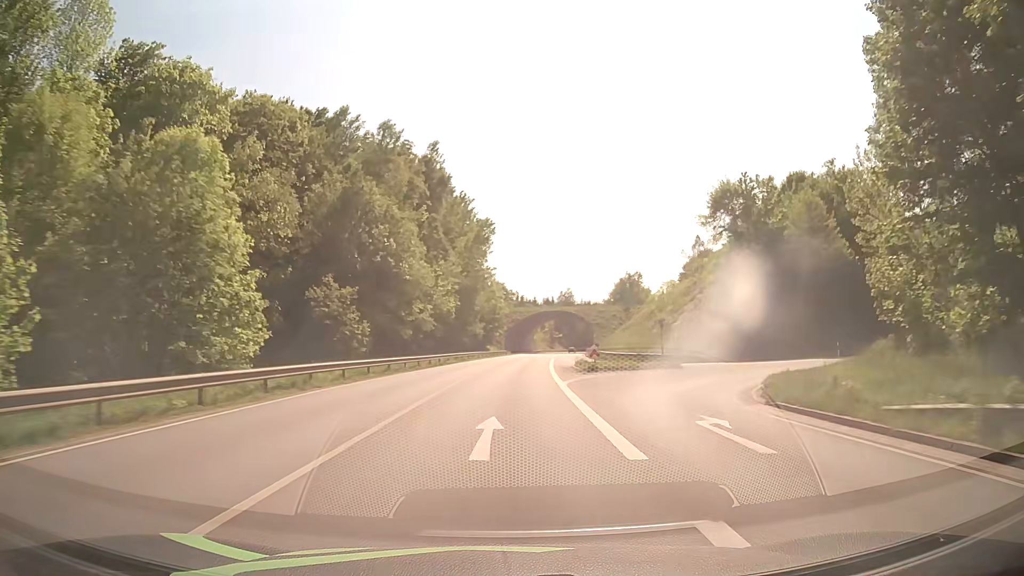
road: primary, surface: asphalt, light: Day
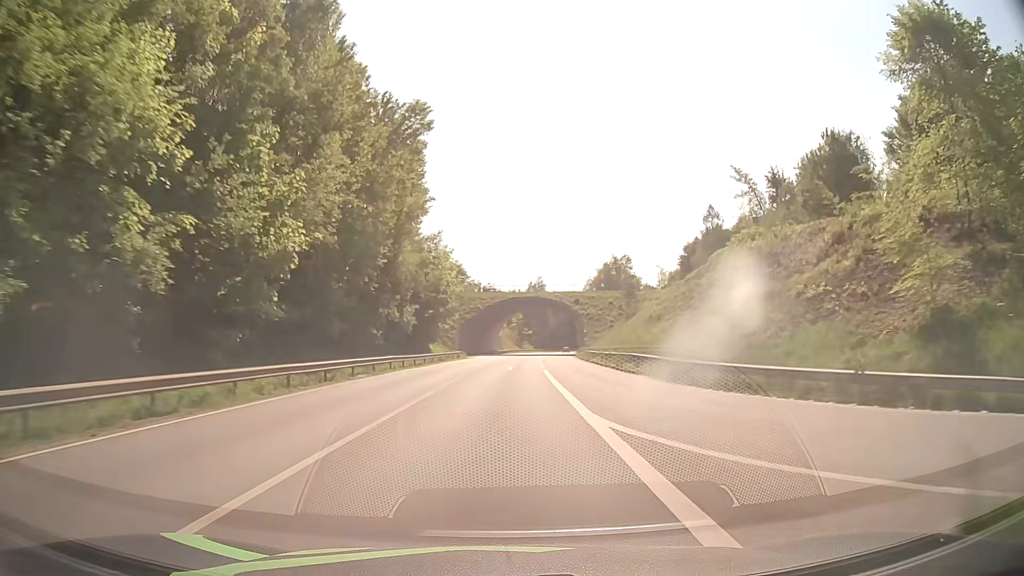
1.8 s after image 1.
(+1.1, +37.9) m; +3°
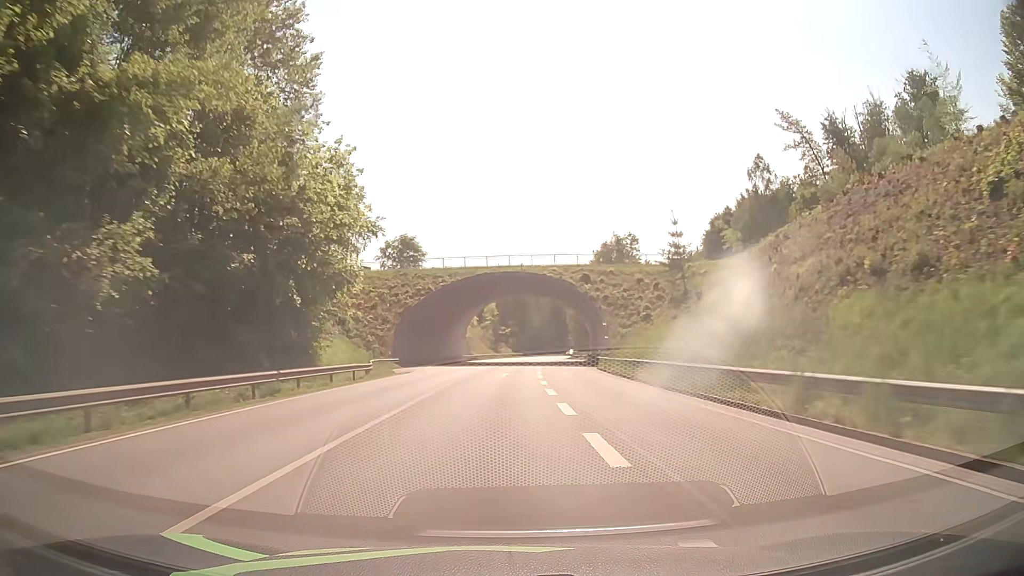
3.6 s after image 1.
(+0.8, +38.0) m; +3°
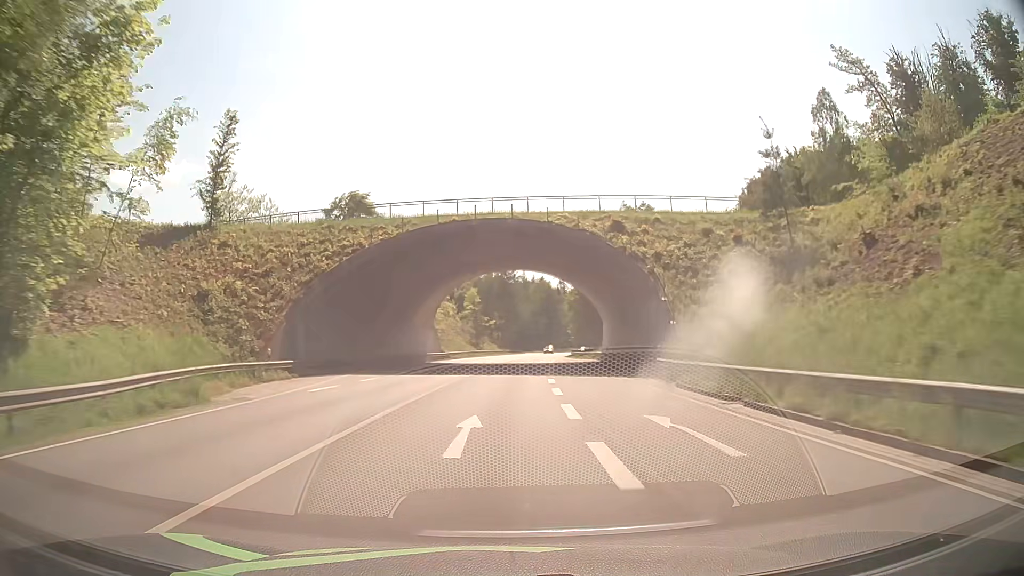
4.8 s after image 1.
(+0.1, +25.5) m; +1°
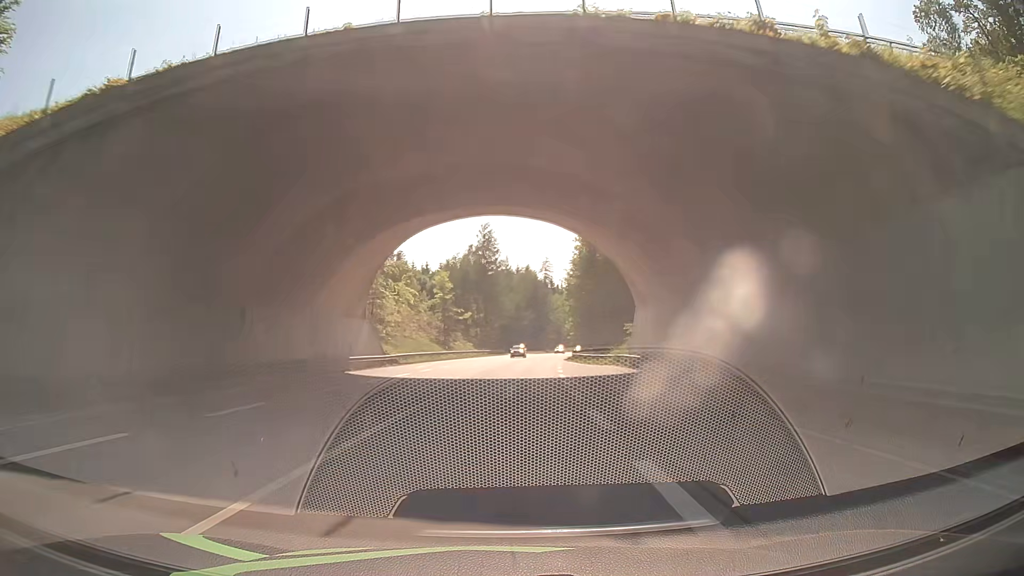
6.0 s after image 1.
(+0.3, +25.6) m; +2°
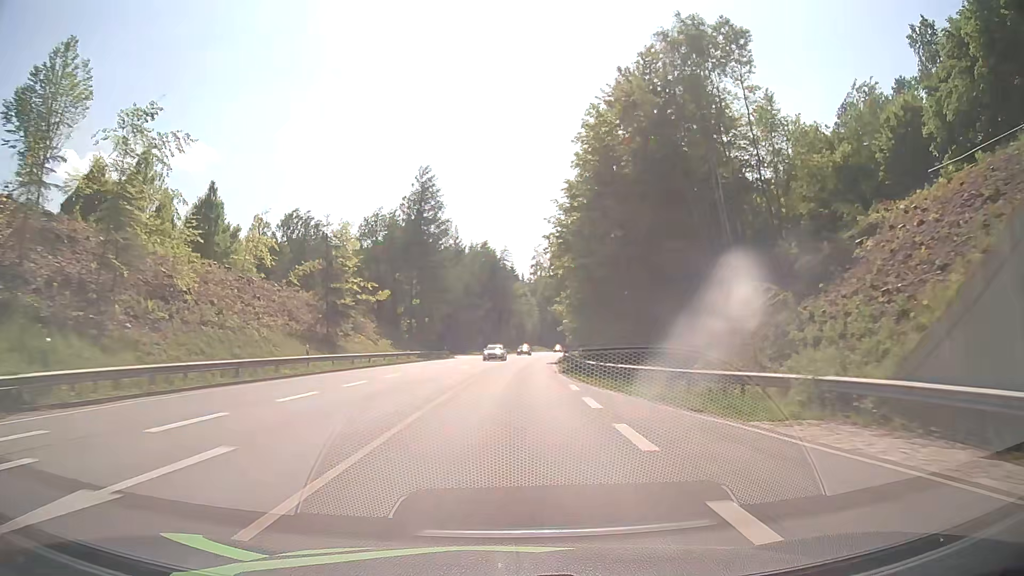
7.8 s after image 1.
(+0.8, +38.2) m; +3°
